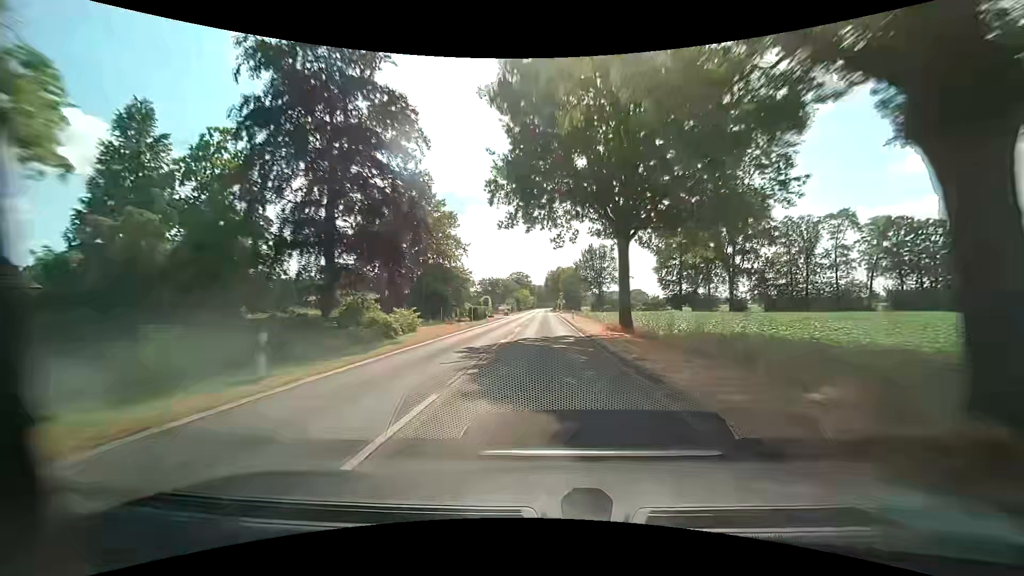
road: secondary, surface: asphalt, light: Day
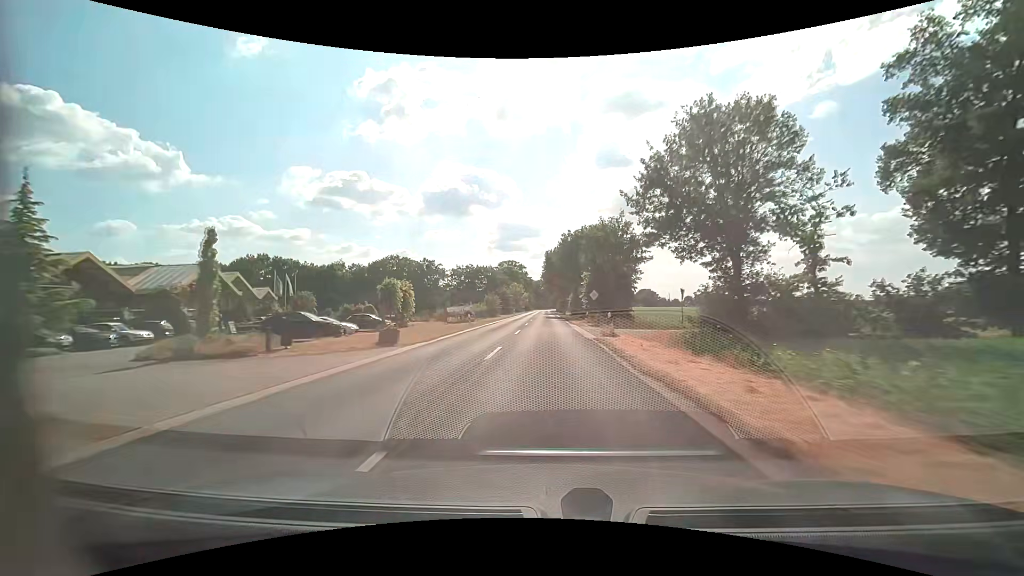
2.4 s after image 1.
(-0.1, +63.2) m; 0°
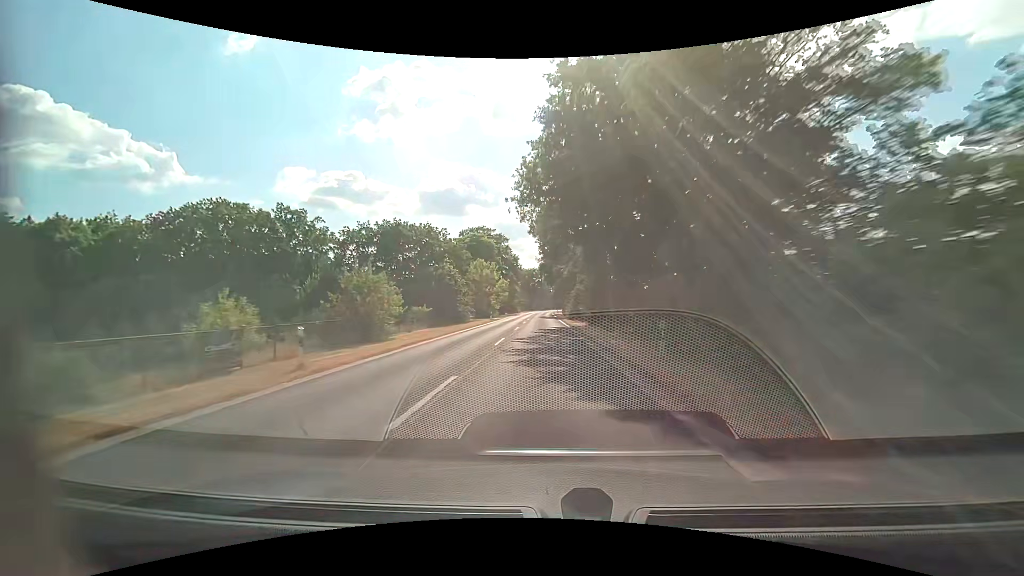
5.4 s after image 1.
(+0.3, +79.0) m; 0°
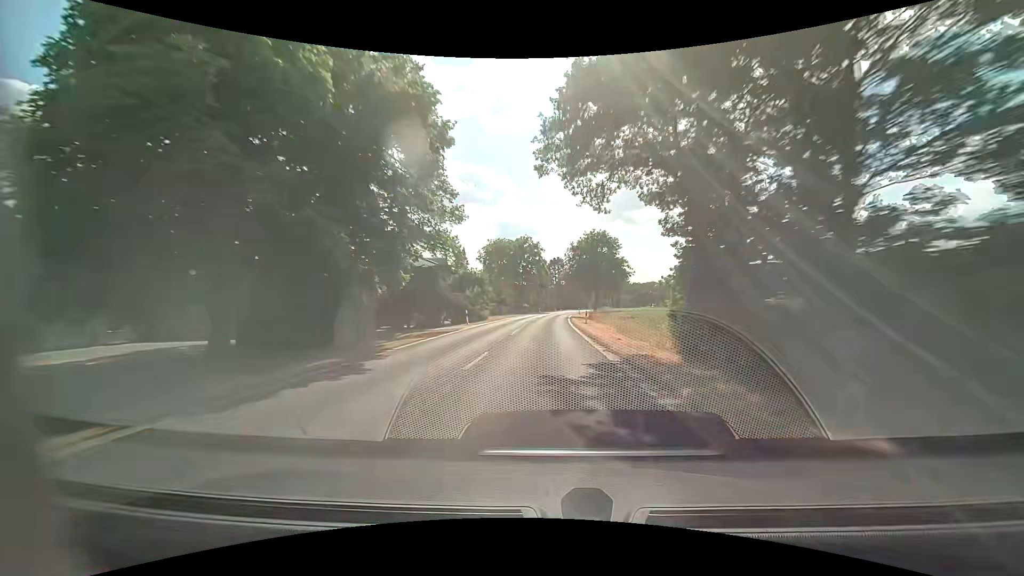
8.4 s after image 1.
(-0.5, +79.2) m; 0°
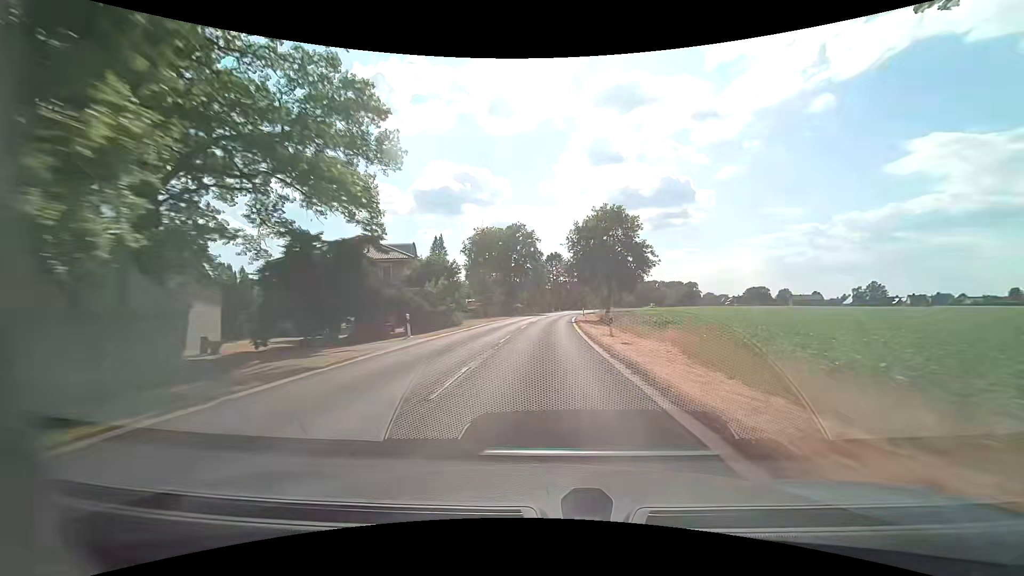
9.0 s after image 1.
(0.0, +15.8) m; +1°
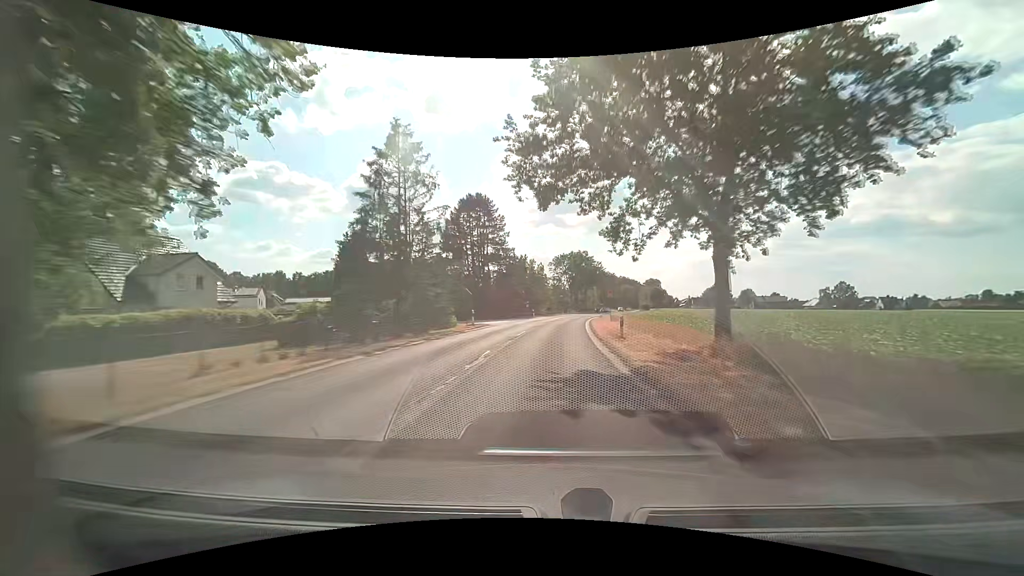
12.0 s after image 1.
(+3.2, +79.1) m; +7°
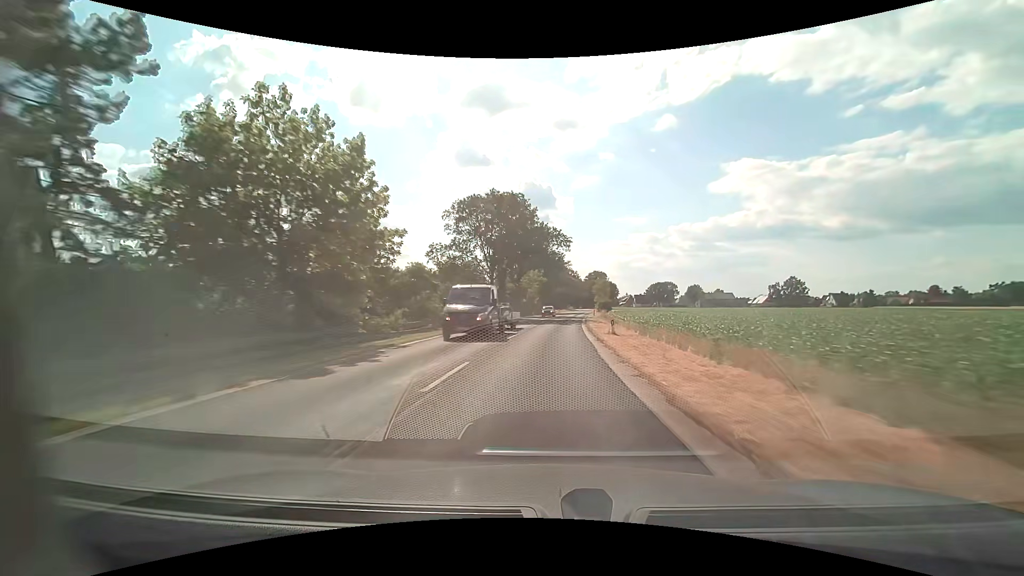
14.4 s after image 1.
(+4.6, +63.0) m; +8°
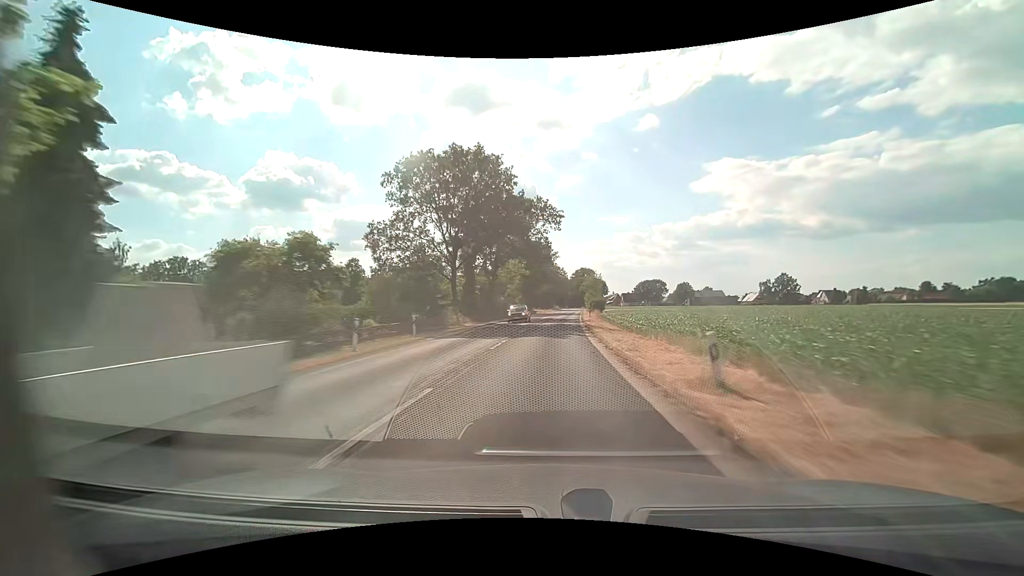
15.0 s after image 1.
(+0.2, +15.8) m; +2°
(0, +10) (0, +20) (+1, +30) (+1, +40) (+2, +50) (+3, +60) (+3, +70) (+4, +80) (+5, +90) (+6, +100) m
